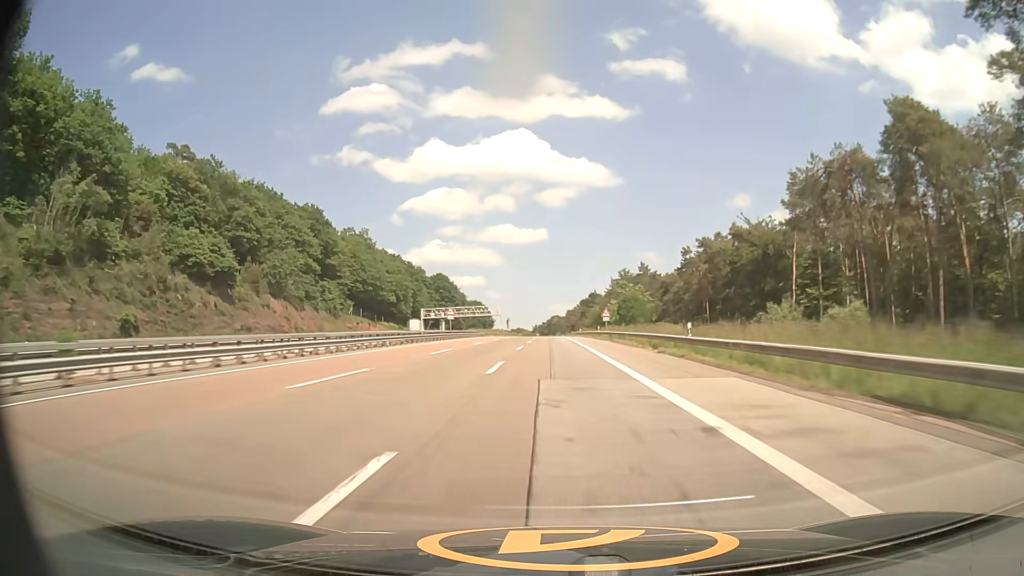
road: motorway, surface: asphalt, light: Day
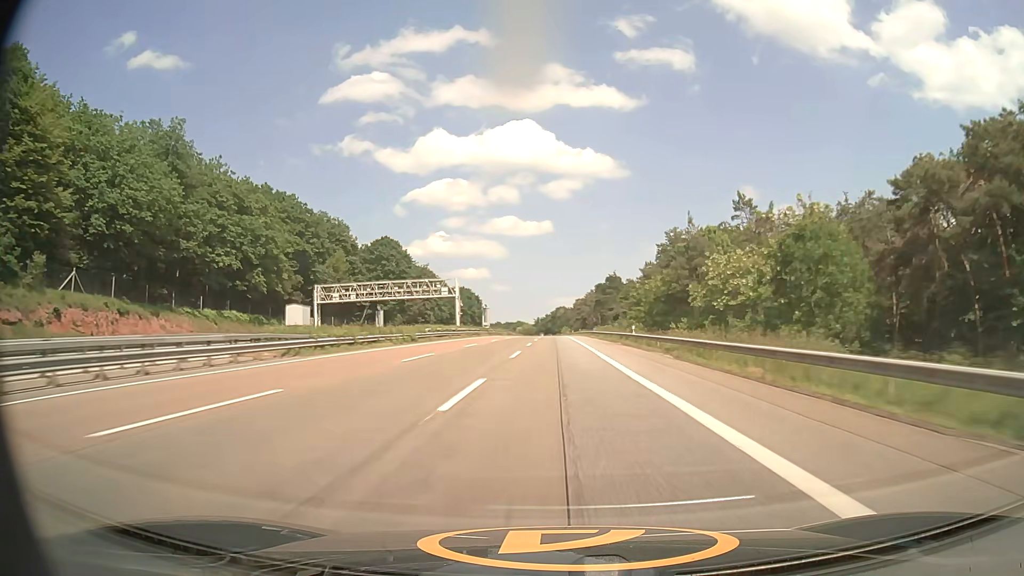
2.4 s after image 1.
(-0.1, +78.5) m; 0°
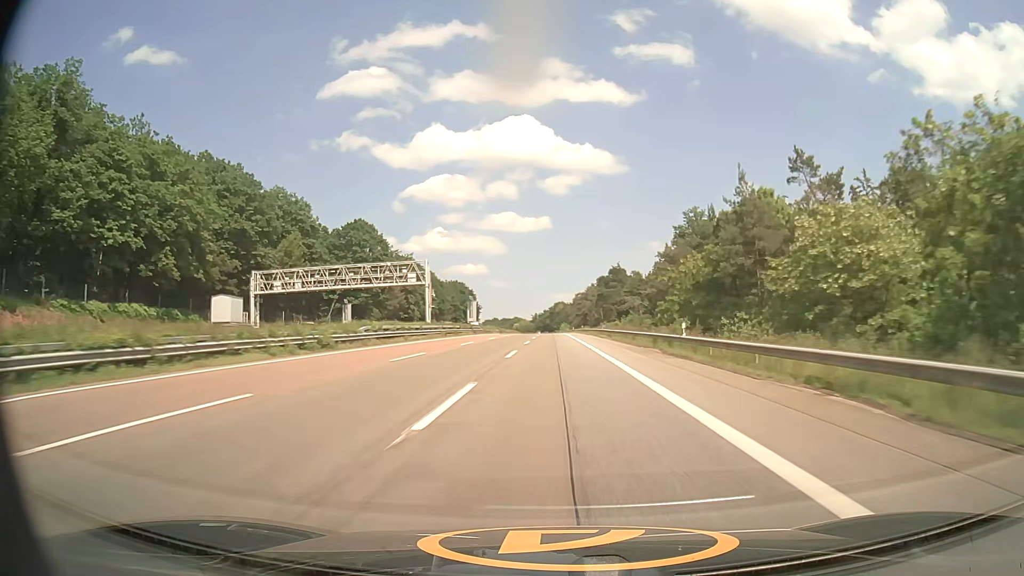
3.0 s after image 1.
(0.0, +19.5) m; 0°
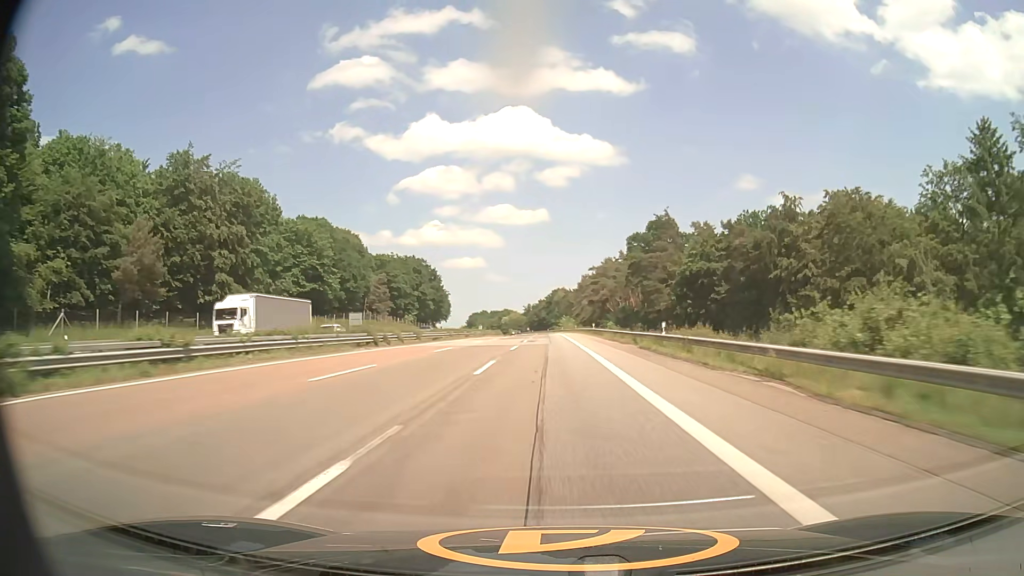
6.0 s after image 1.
(+0.5, +96.8) m; 0°
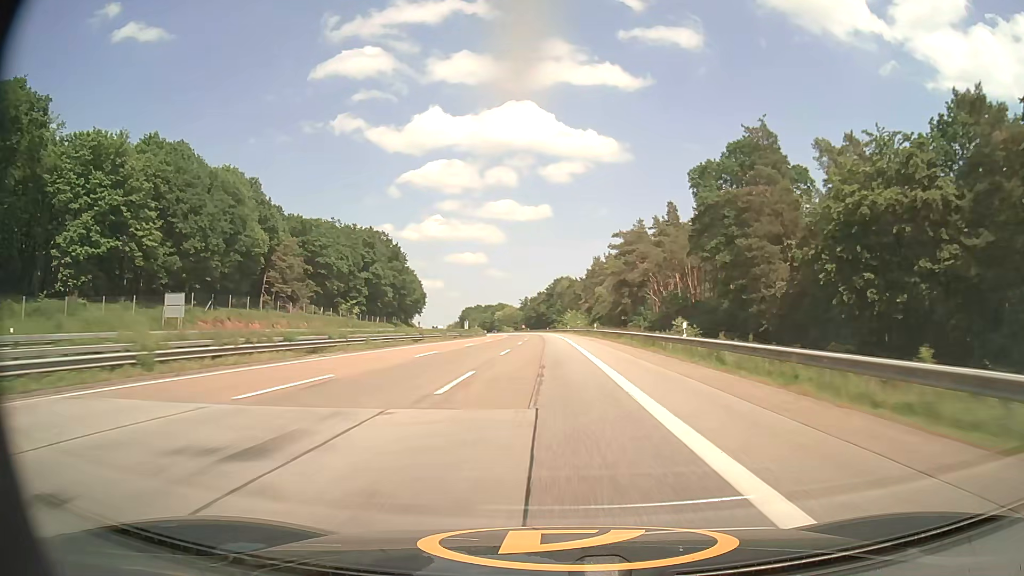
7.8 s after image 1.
(0.0, +57.6) m; 0°
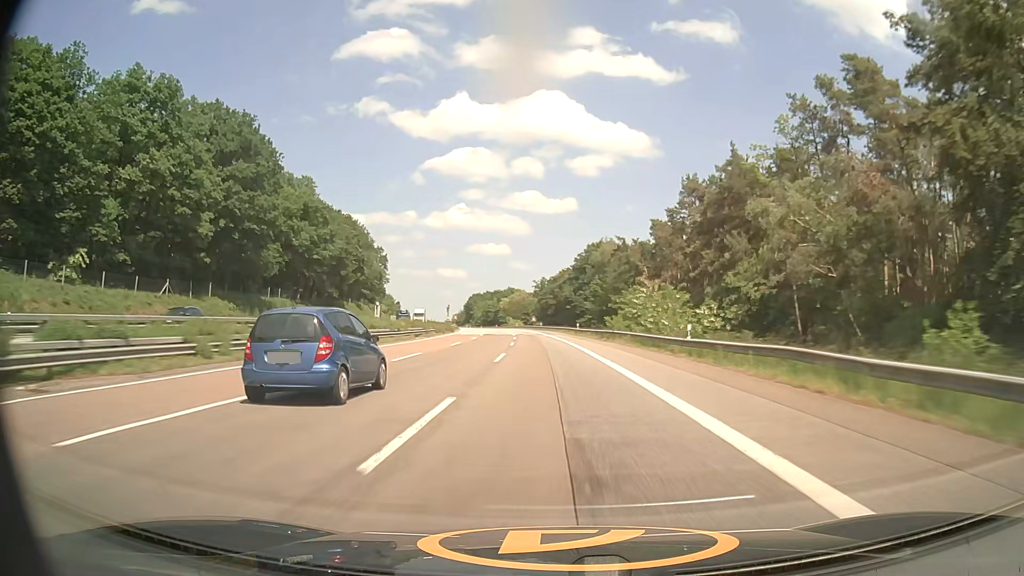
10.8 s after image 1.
(-1.7, +95.6) m; -2°
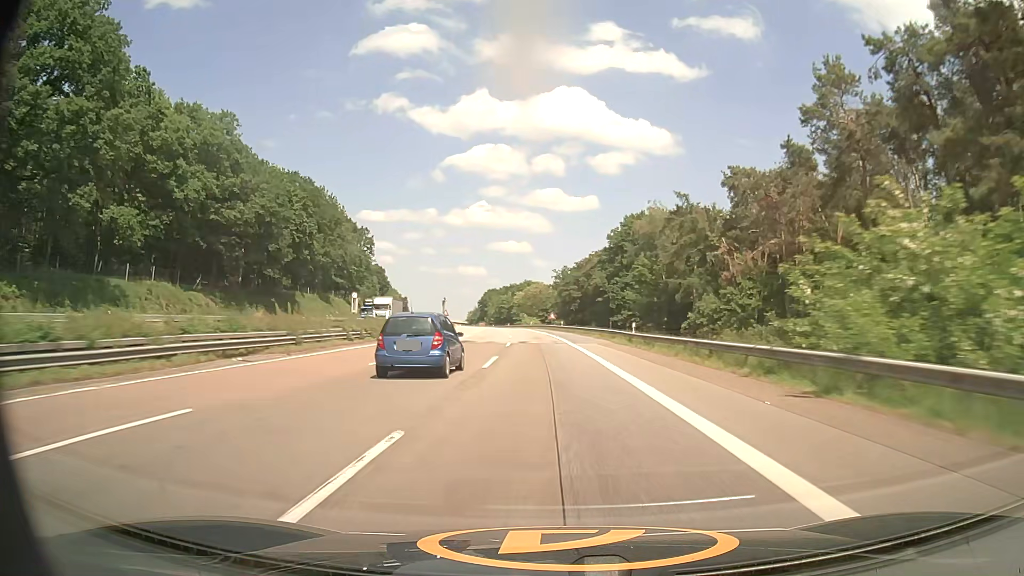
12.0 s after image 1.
(-0.4, +38.7) m; -1°
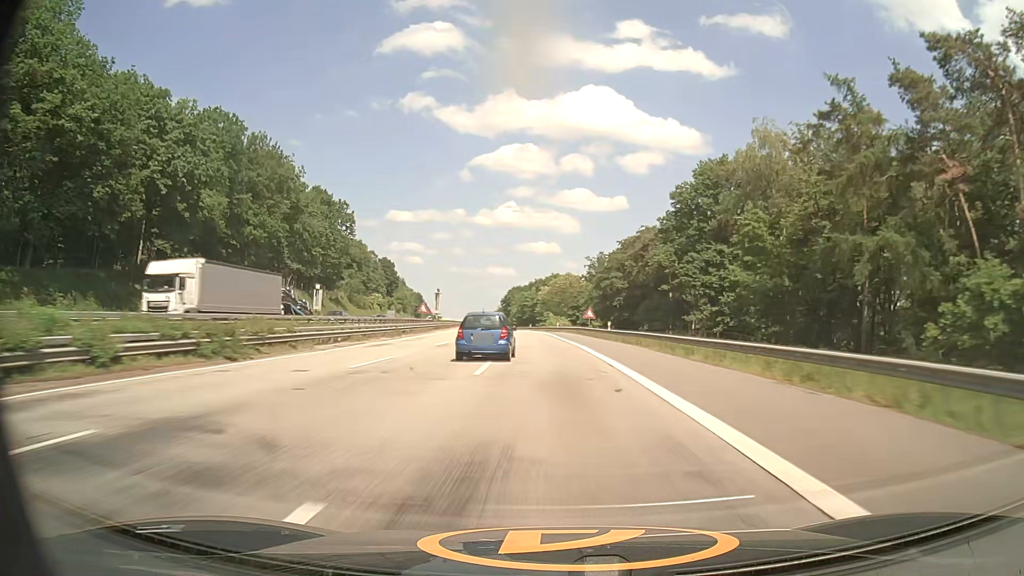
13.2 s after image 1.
(-0.8, +38.9) m; -3°
(0, +10) (0, +20) (0, +30) (-1, +40) (-1, +50) (-2, +60) (-2, +70) (-3, +80) (-4, +90) (-5, +100) m
